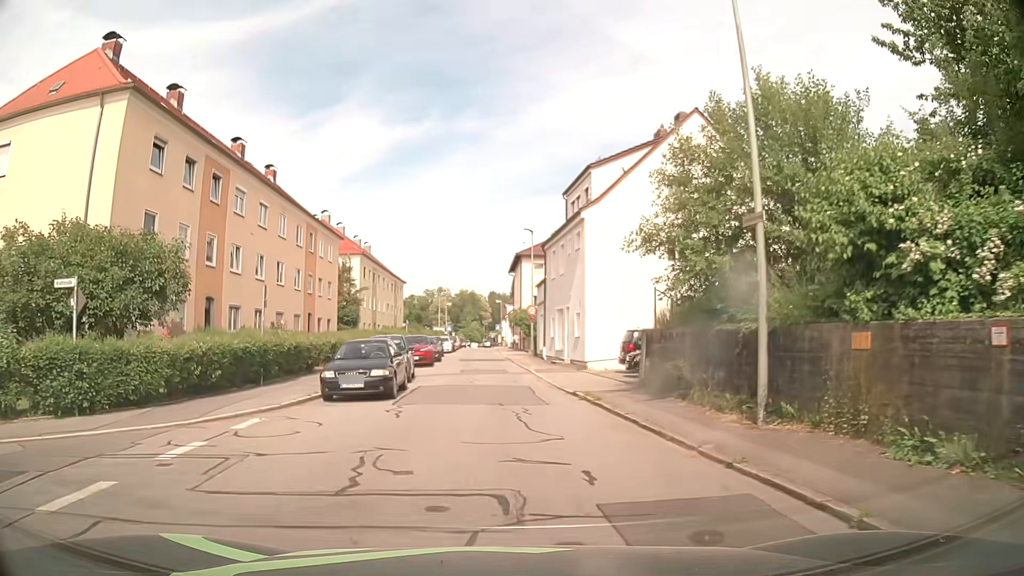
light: Day
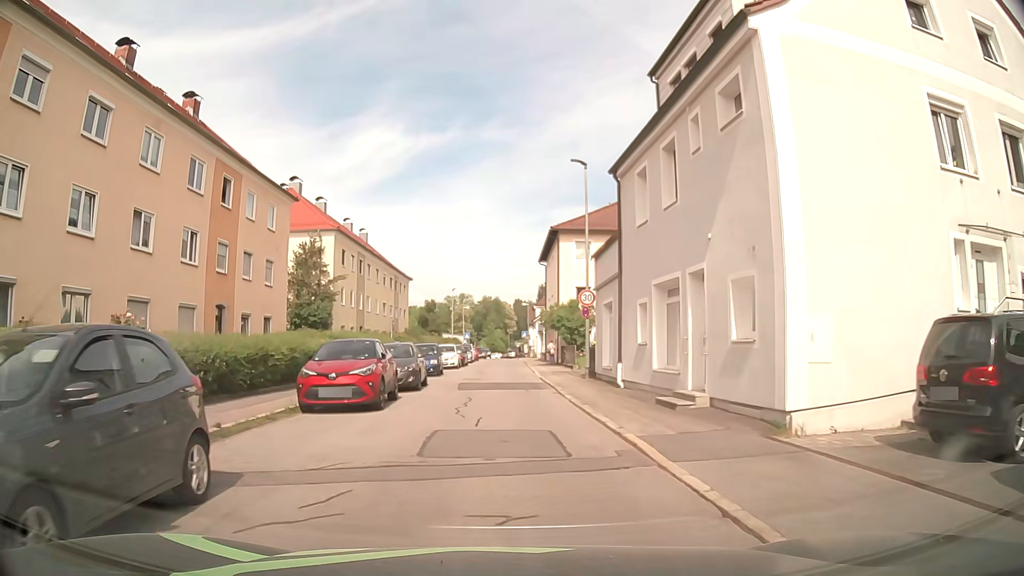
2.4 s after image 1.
(-0.3, +18.3) m; -1°
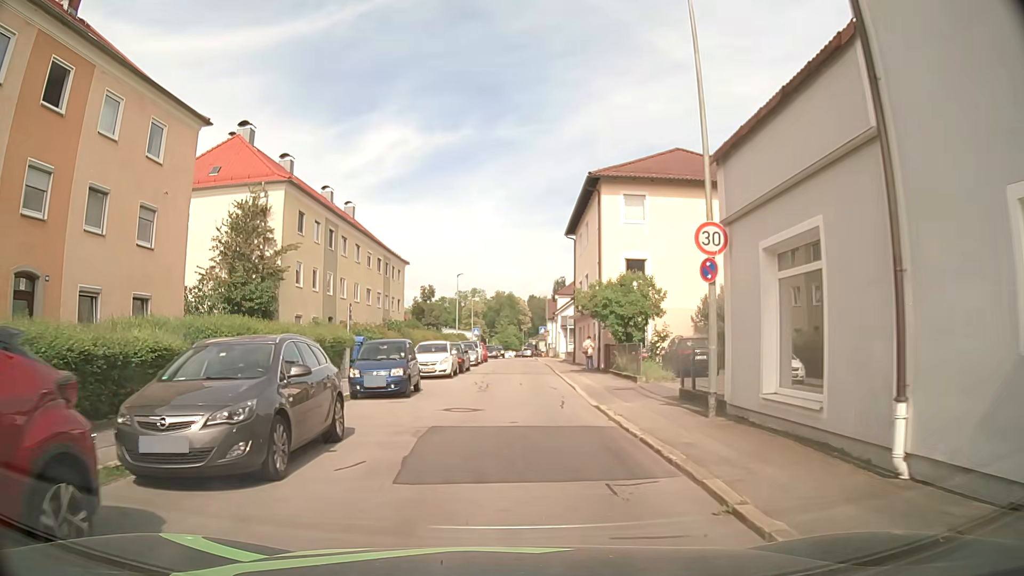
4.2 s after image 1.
(-0.4, +13.7) m; -3°
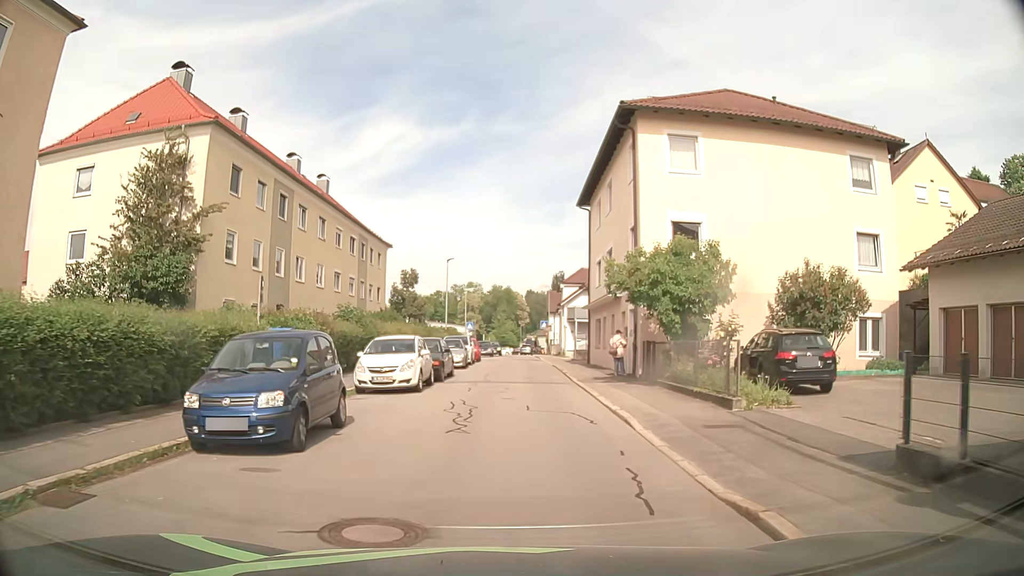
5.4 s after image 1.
(0.0, +9.1) m; +1°
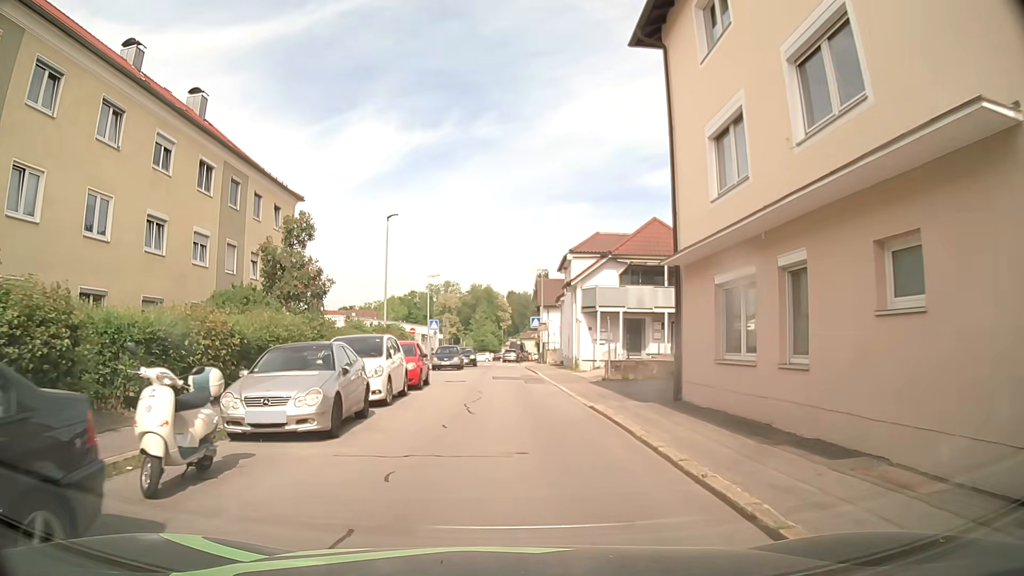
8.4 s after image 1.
(+0.4, +21.5) m; +3°
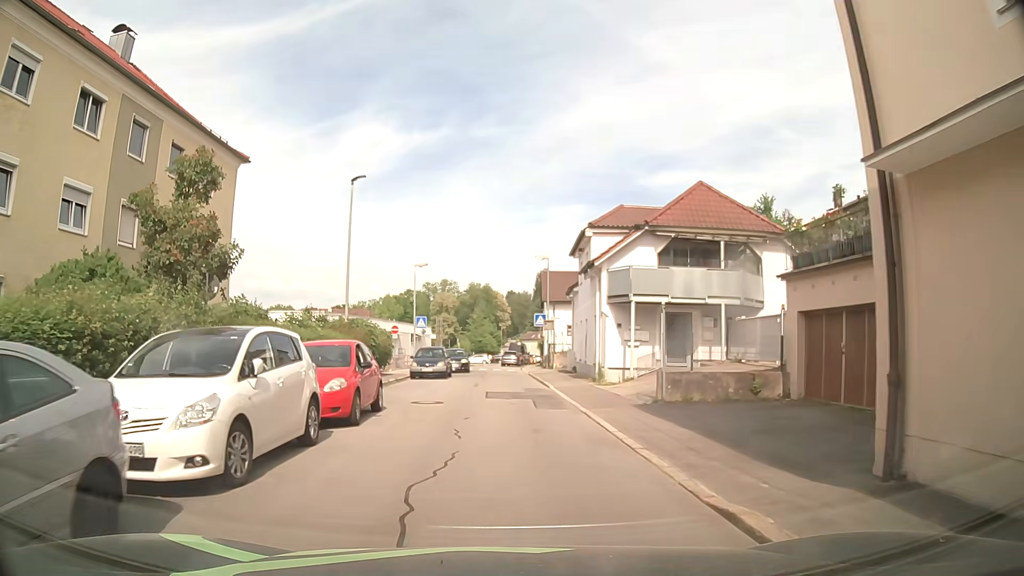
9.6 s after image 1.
(-0.2, +8.6) m; -2°
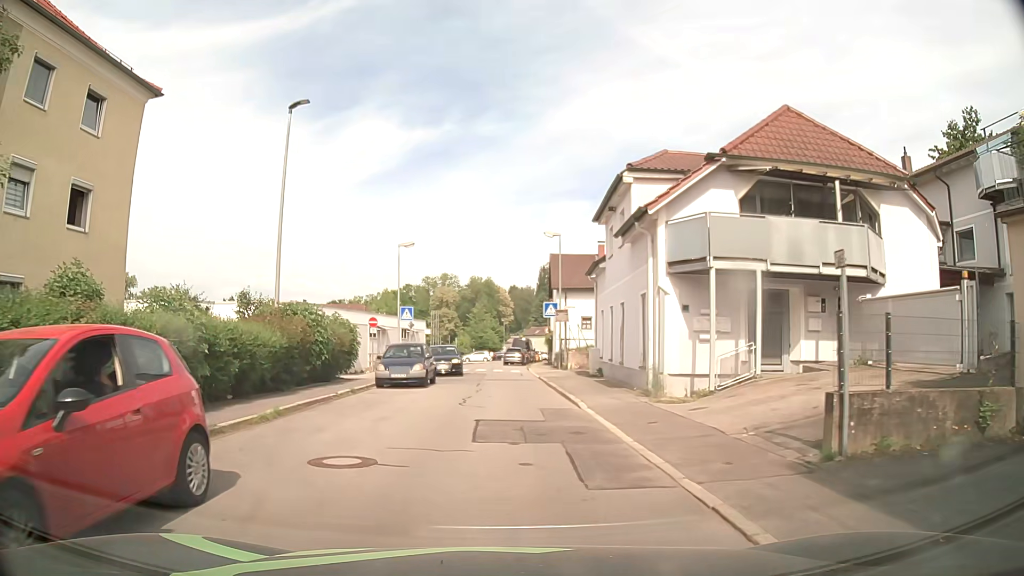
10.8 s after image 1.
(+0.1, +8.8) m; +1°
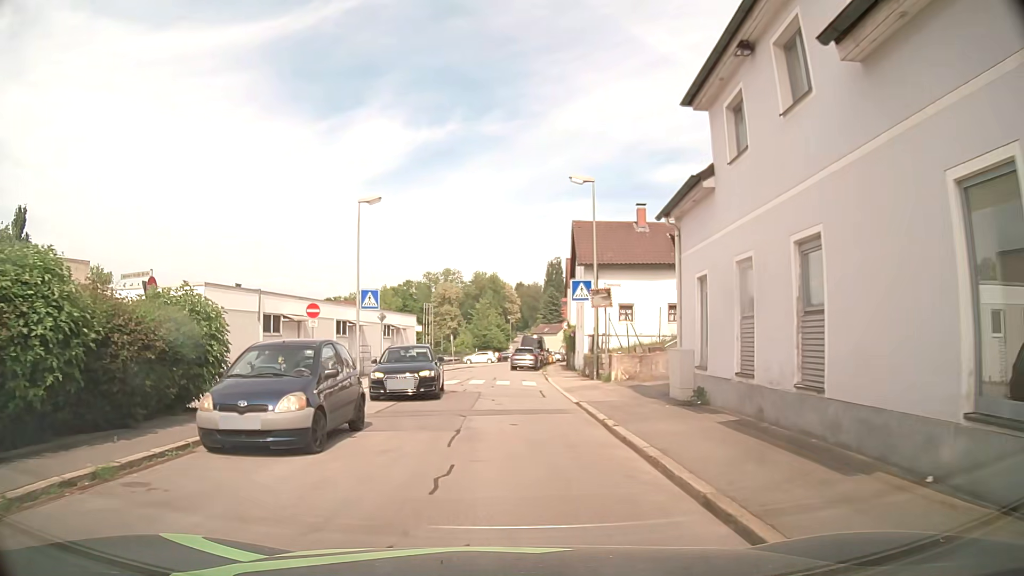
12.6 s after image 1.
(0.0, +13.4) m; -1°
(0, +10) (0, +20) (0, +30) (-1, +40) (-2, +50) (-1, +60) (0, +70) (+2, +80) (+3, +90) (+5, +99) m
